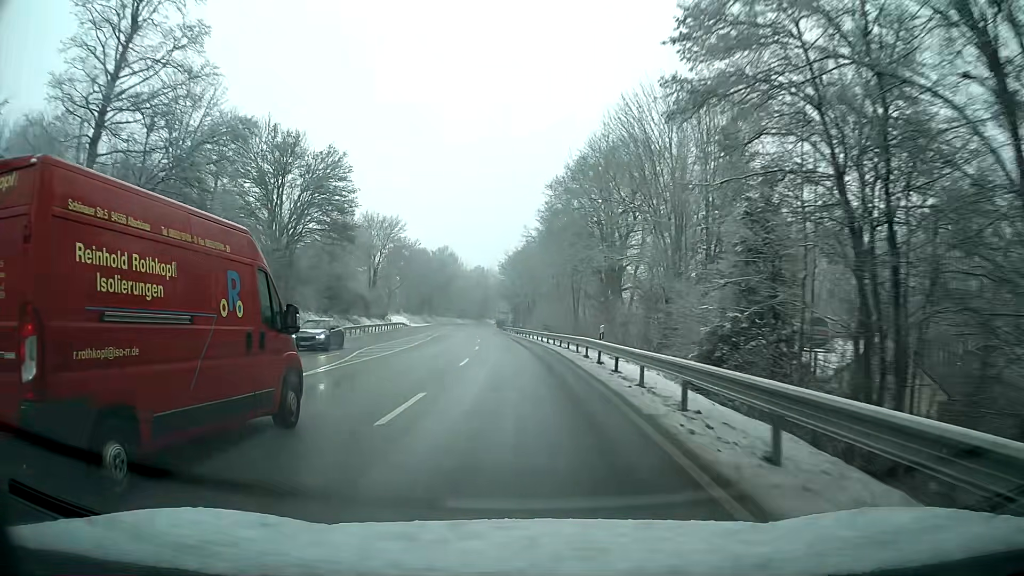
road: primary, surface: asphalt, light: Day
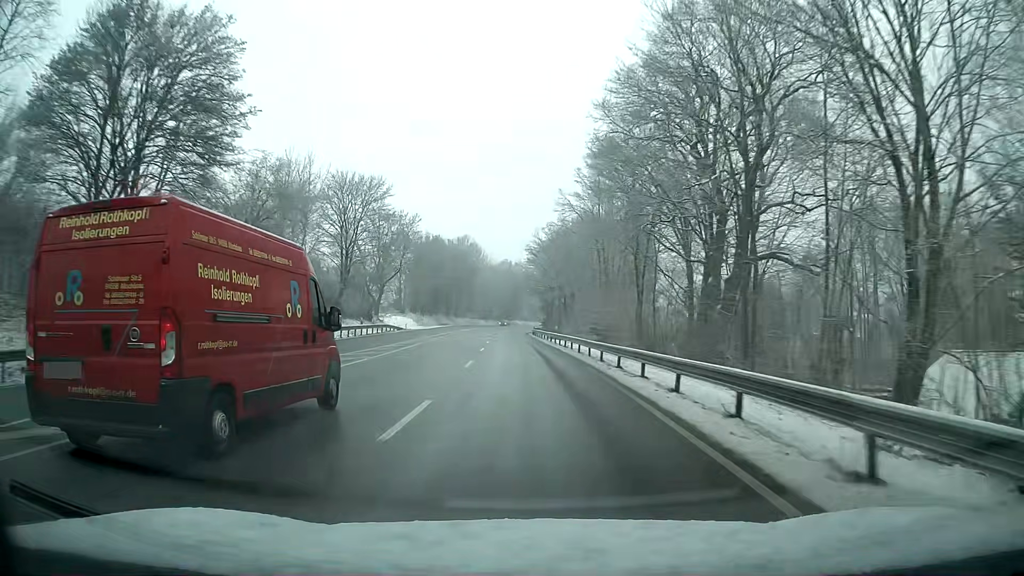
(-0.6, +25.2) m; -2°
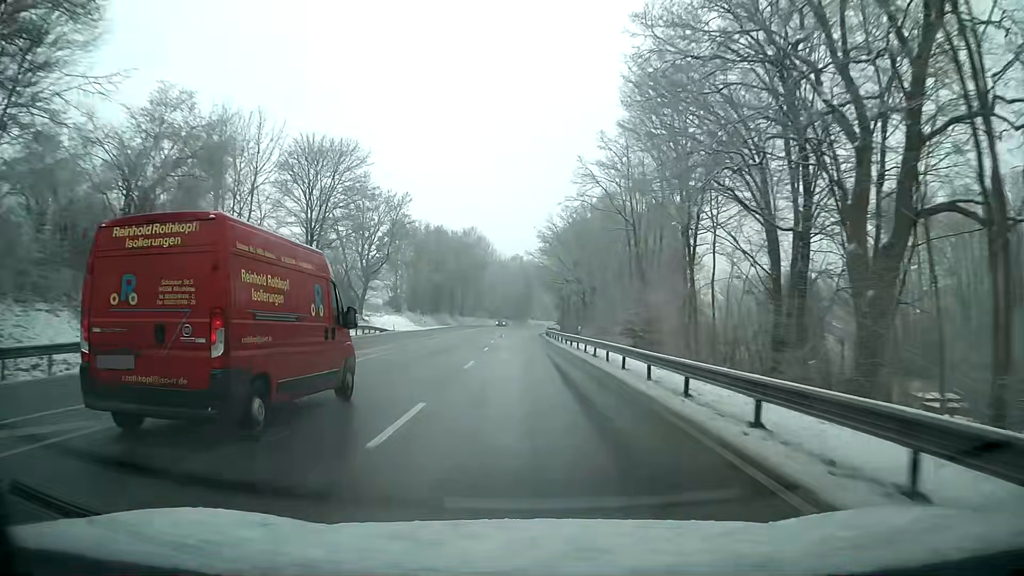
(-0.1, +12.6) m; -1°
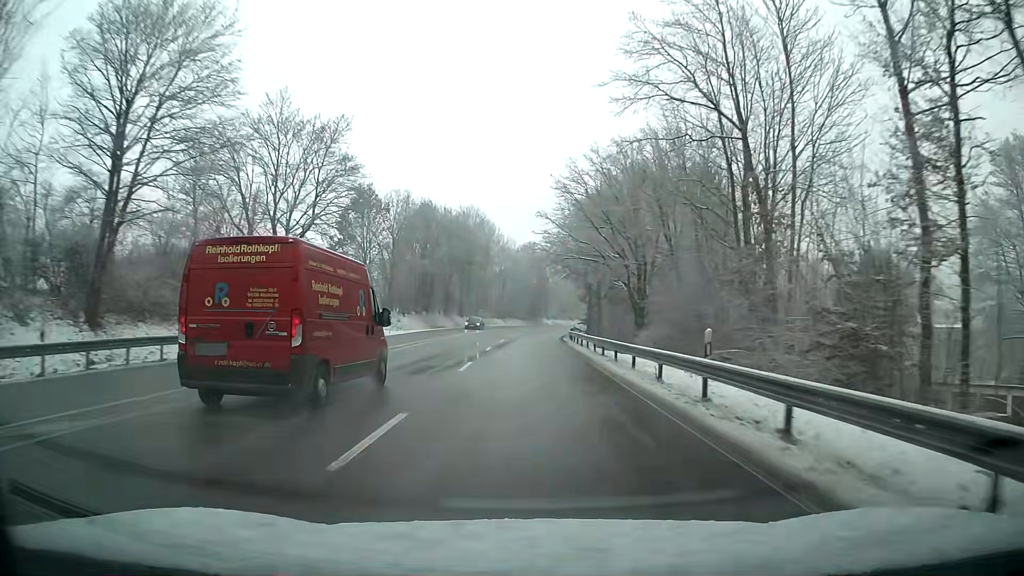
(-0.3, +25.3) m; -1°
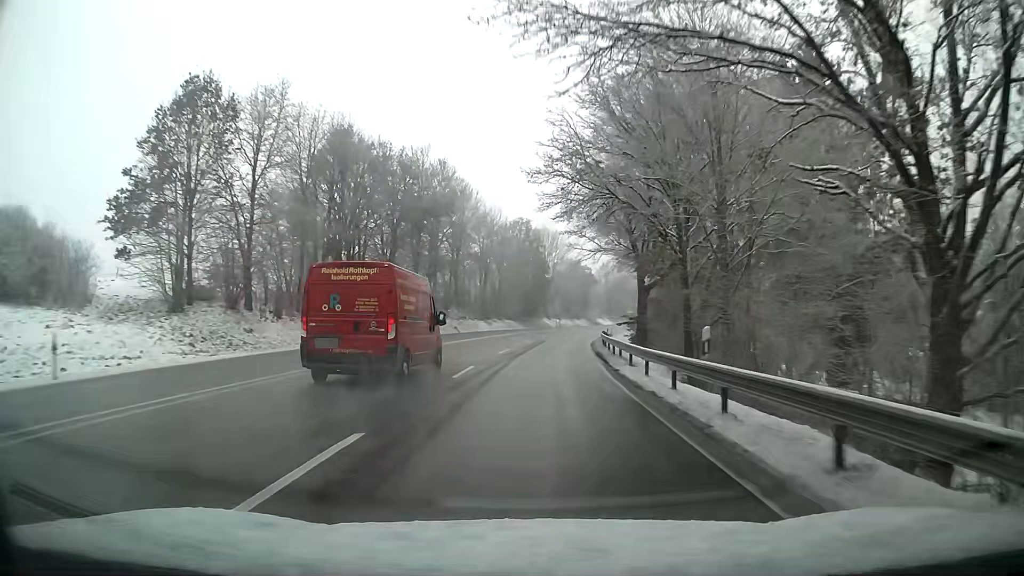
(+0.1, +38.0) m; +1°
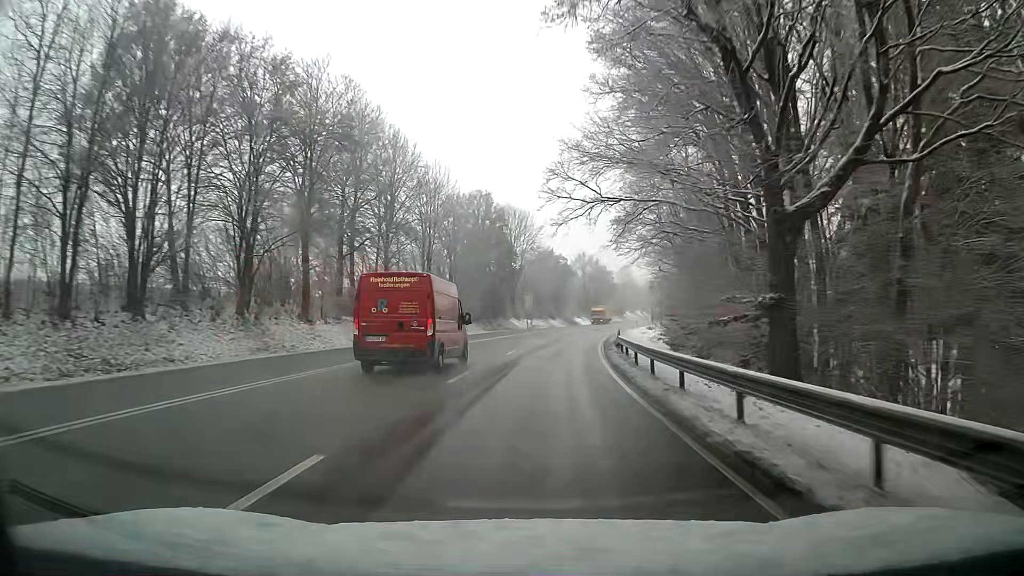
(+0.6, +25.3) m; +3°
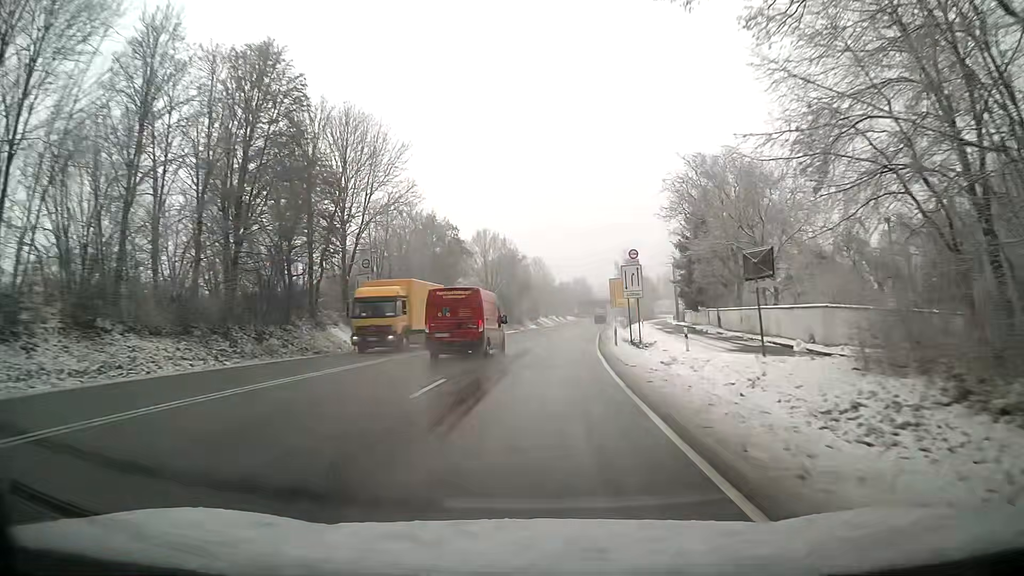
(+3.4, +50.4) m; +8°
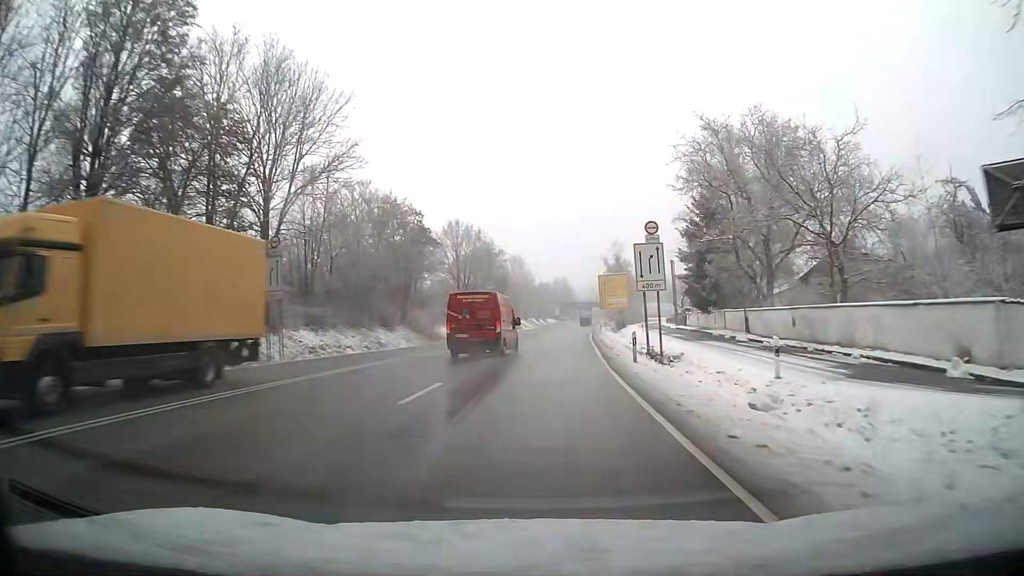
(+0.2, +12.6) m; +2°
